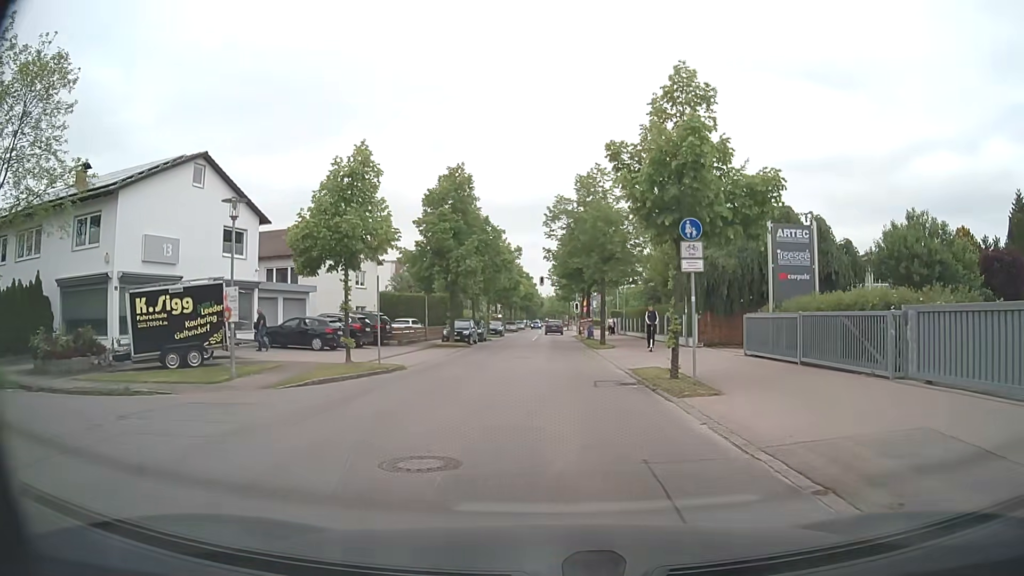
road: residential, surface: asphalt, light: Day
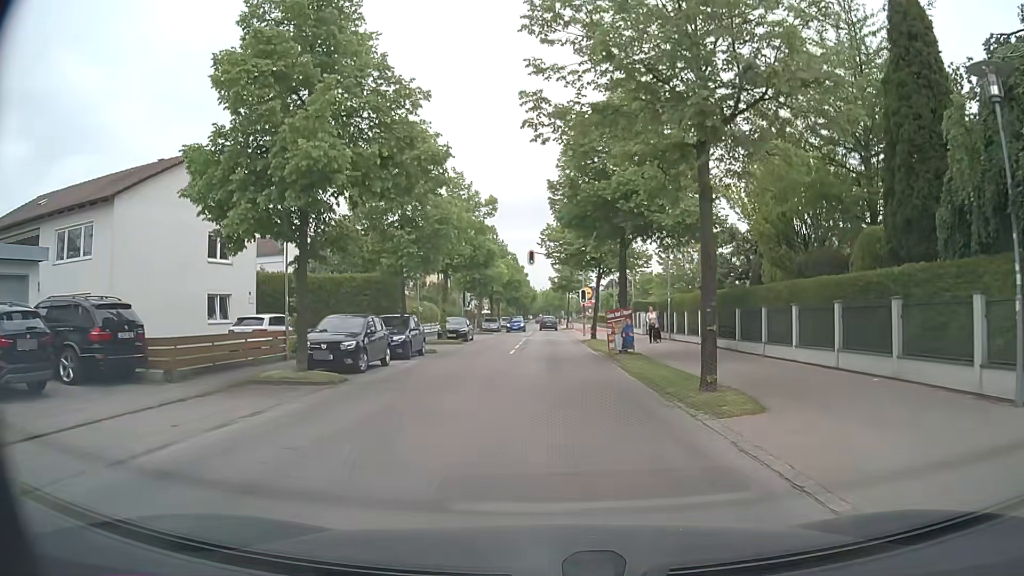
(+0.3, +22.9) m; +1°
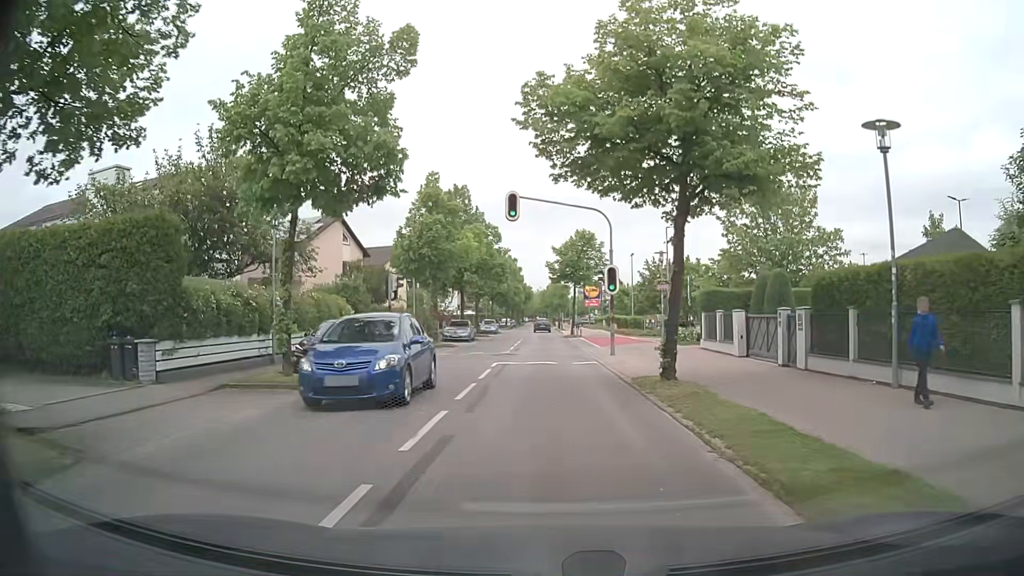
(+0.2, +22.4) m; 0°
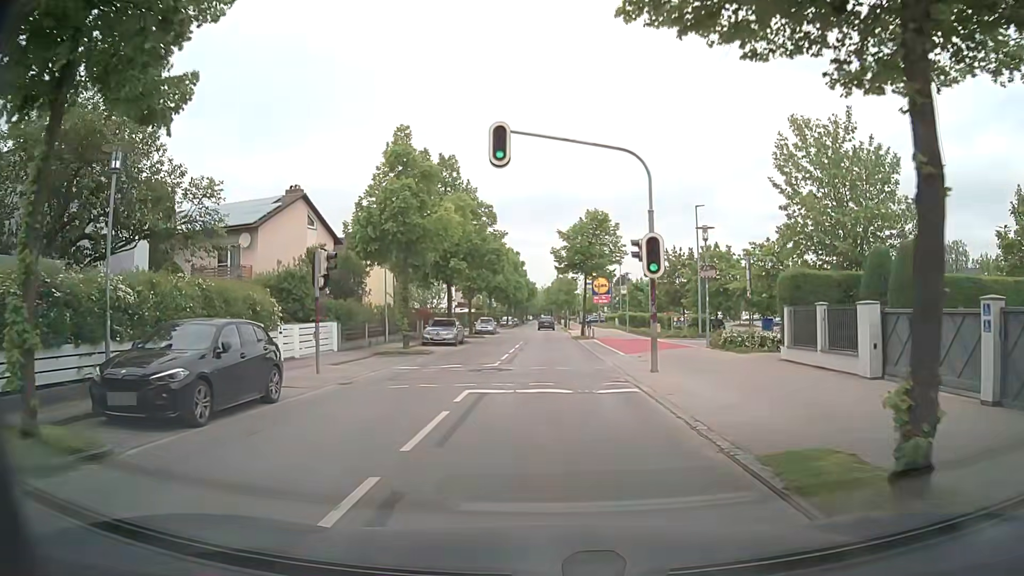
(0.0, +8.7) m; 0°
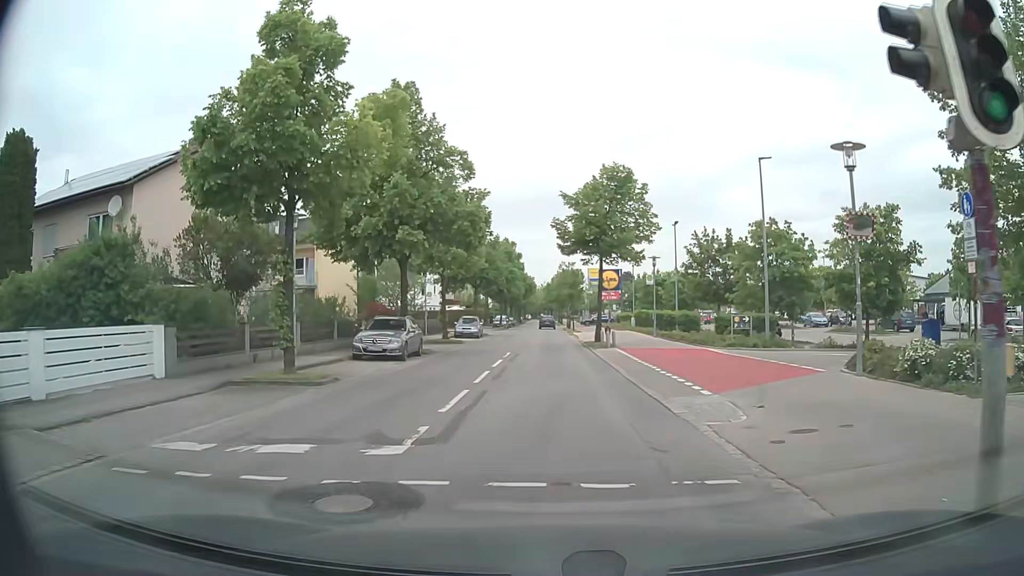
(+0.1, +12.7) m; +1°
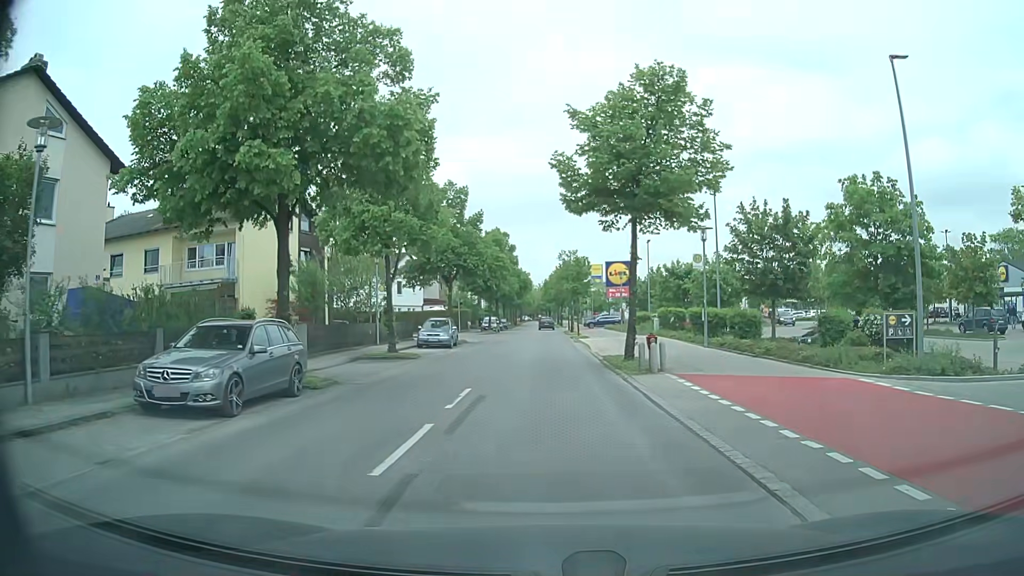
(-0.1, +12.6) m; -1°
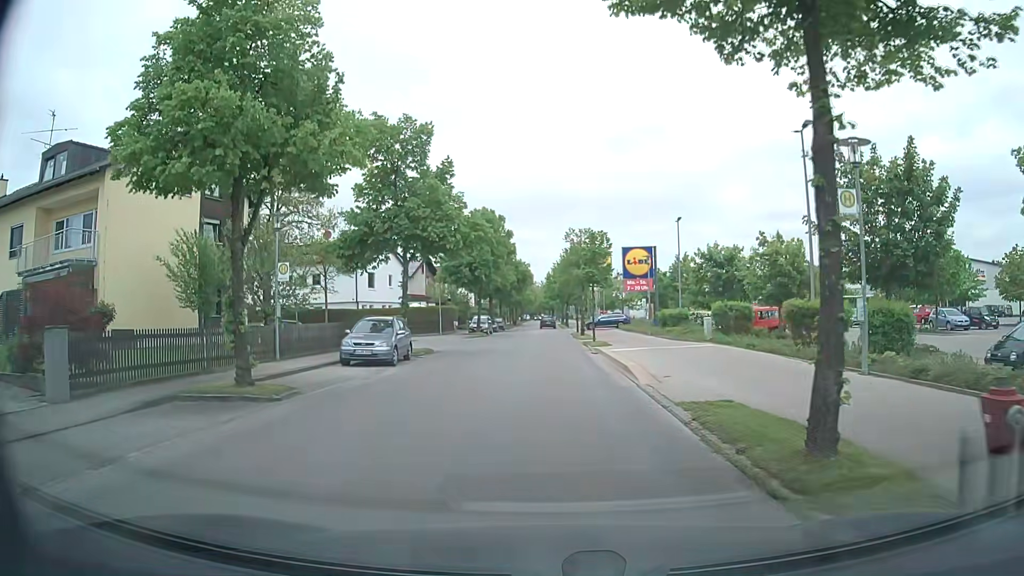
(+0.1, +13.0) m; -1°
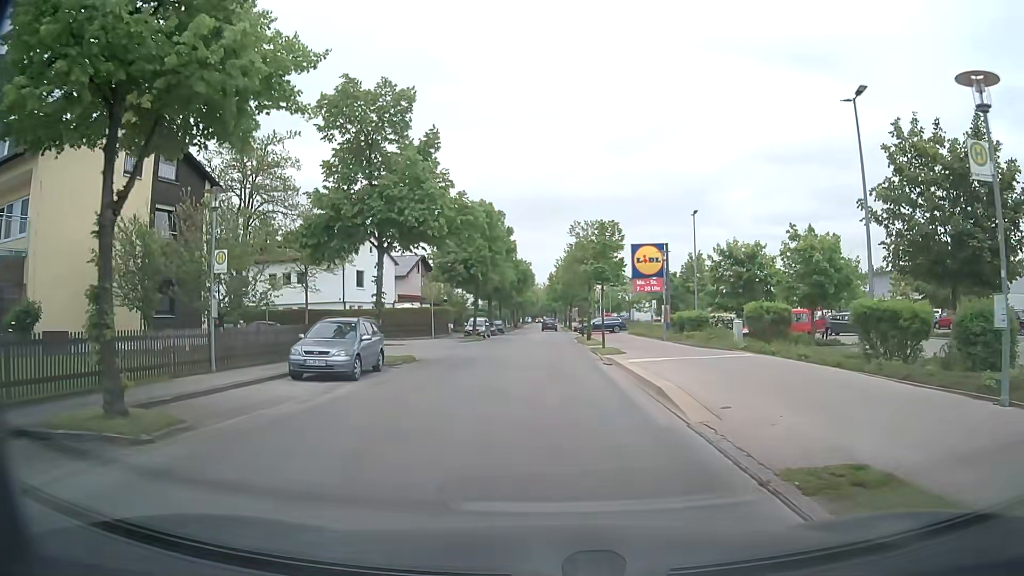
(0.0, +4.4) m; 0°
(0, +10) (0, +20) (0, +30) (0, +40) (0, +50) (+1, +60) (+1, +70) (+1, +80) (+1, +90) (+1, +100) m
